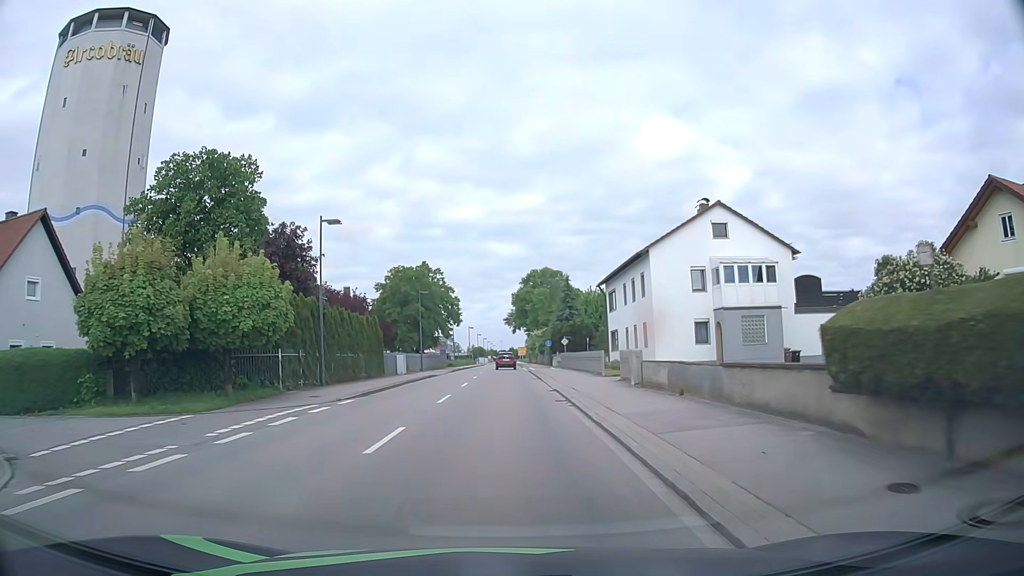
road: primary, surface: asphalt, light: Day
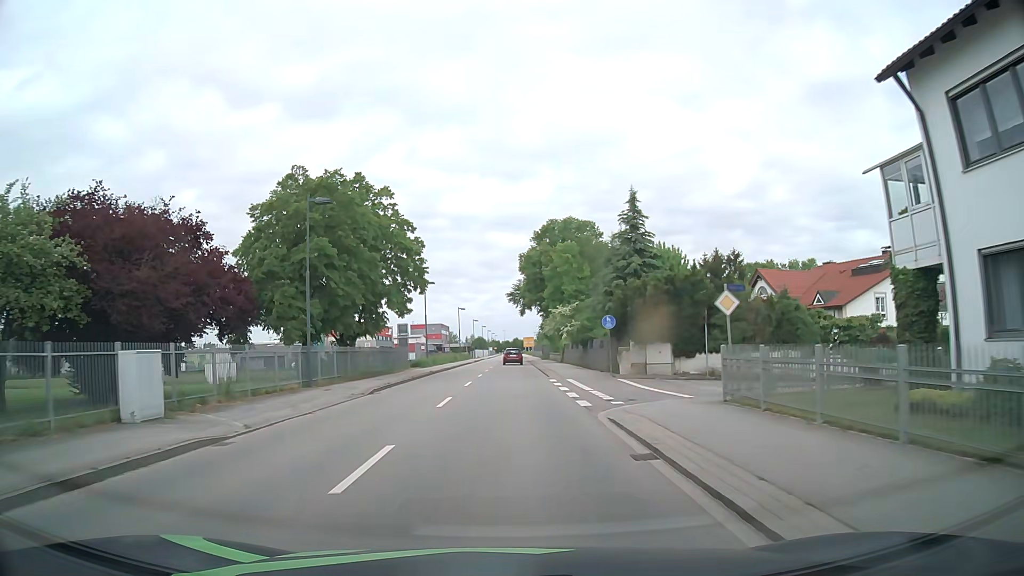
(-0.1, +38.9) m; -1°
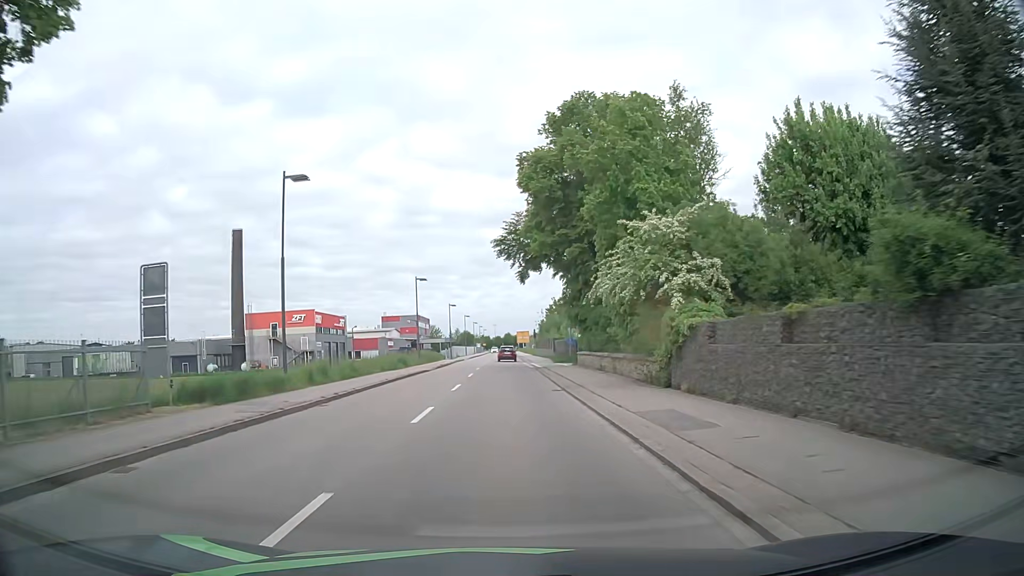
(+0.8, +39.1) m; +2°
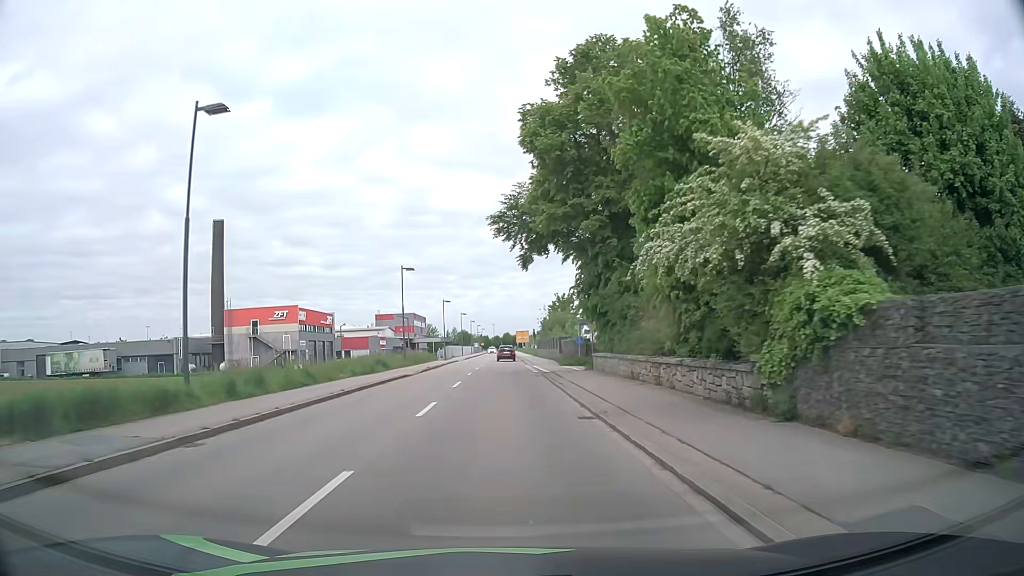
(0.0, +7.9) m; 0°
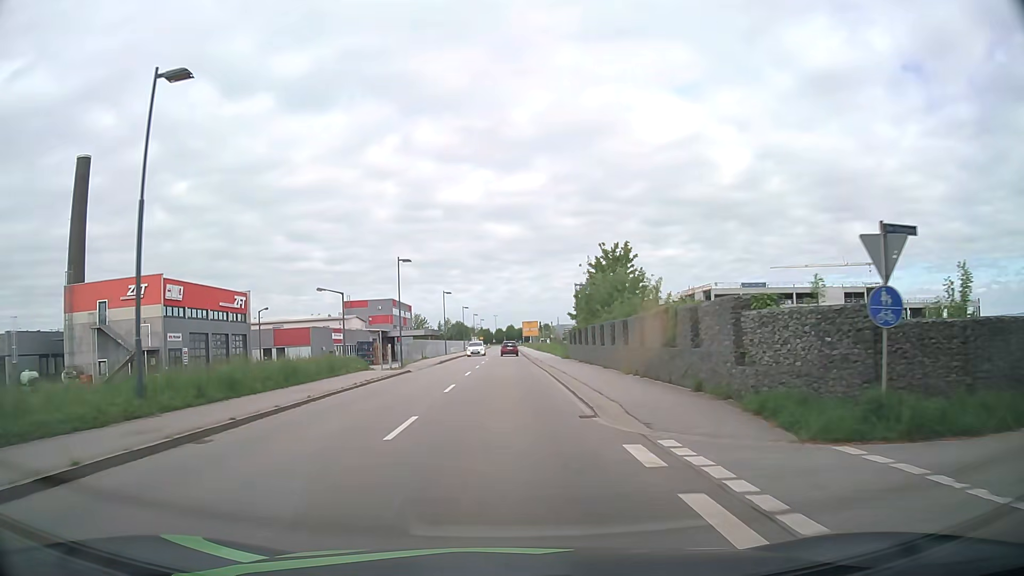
(-0.4, +39.9) m; 0°
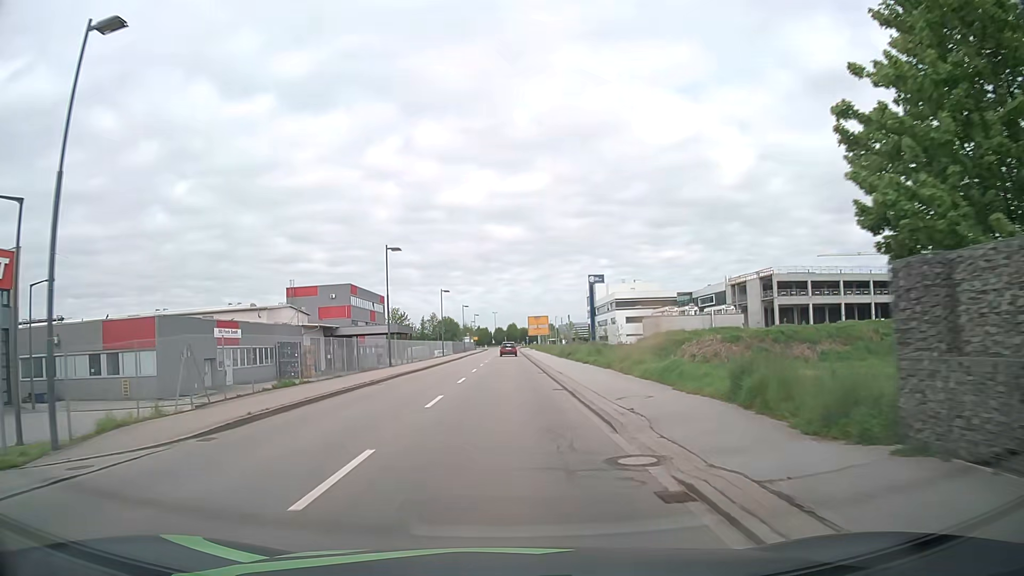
(0.0, +40.1) m; 0°
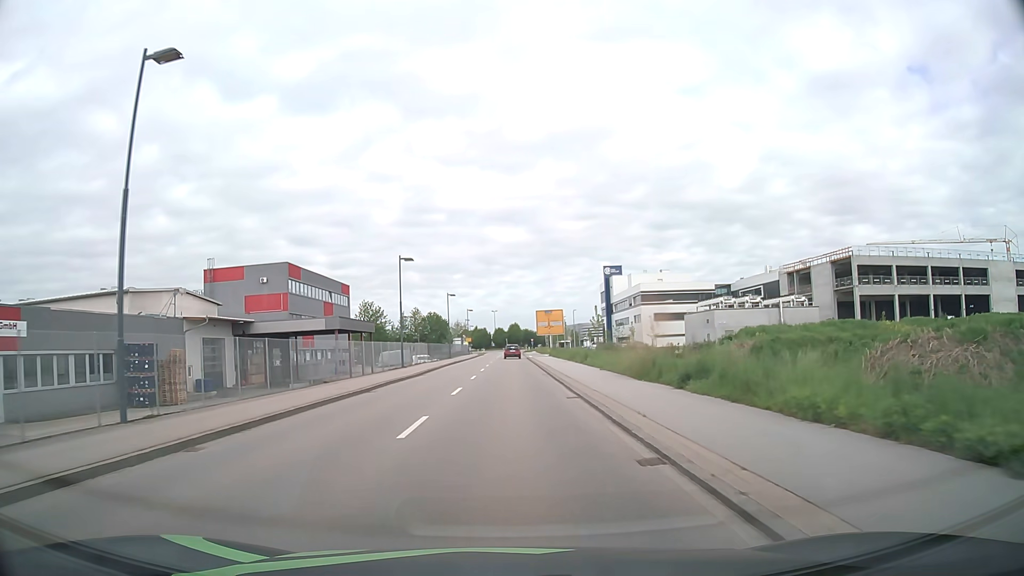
(-0.1, +31.8) m; 0°
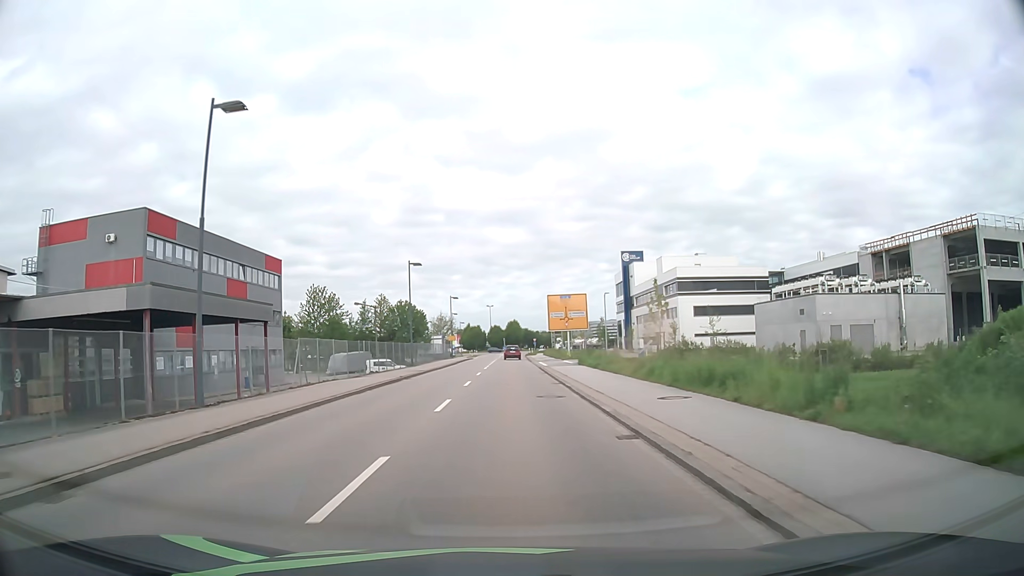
(+0.1, +31.9) m; 0°
(0, +10) (0, +20) (0, +30) (0, +40) (0, +50) (0, +60) (0, +70) (0, +80) (+1, +90) (+1, +100) m
